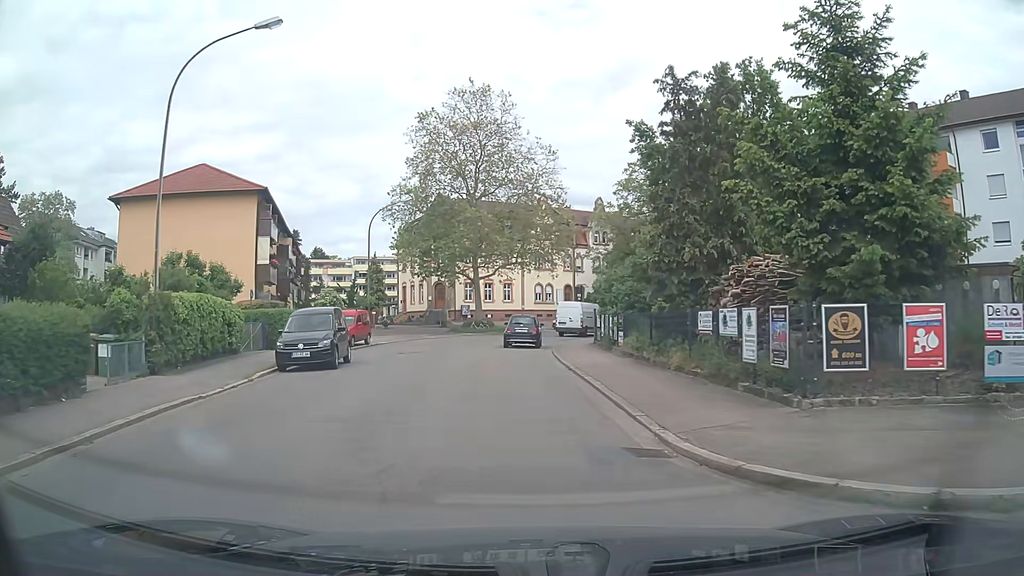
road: tertiary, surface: asphalt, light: Day
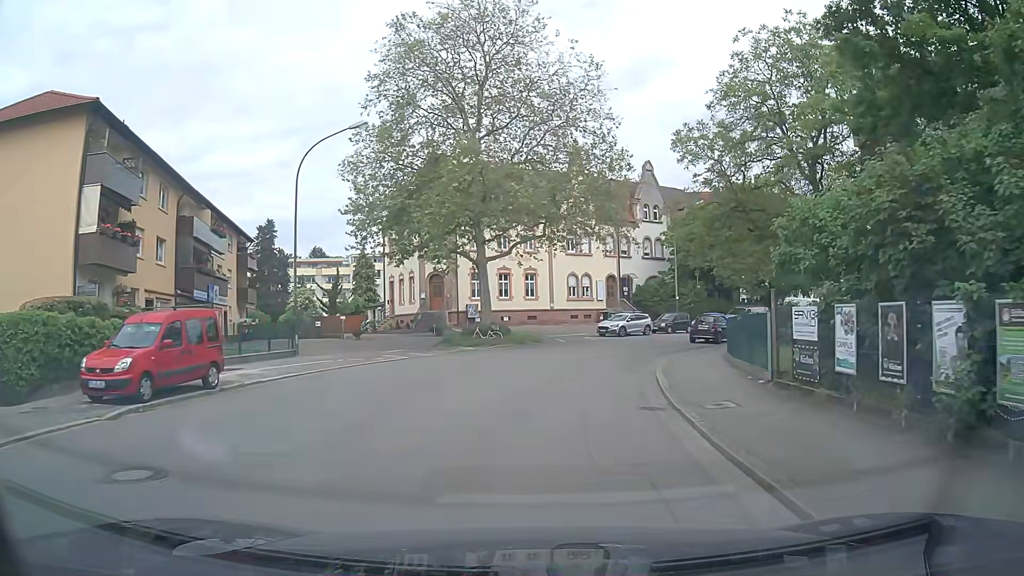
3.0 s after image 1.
(-1.1, +20.7) m; -2°
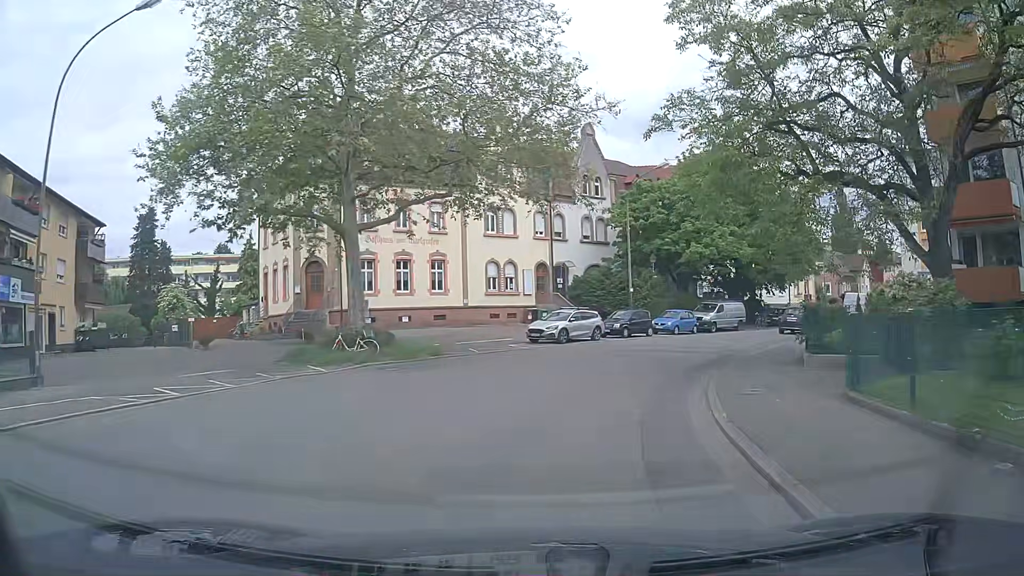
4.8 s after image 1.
(+0.6, +13.0) m; +7°
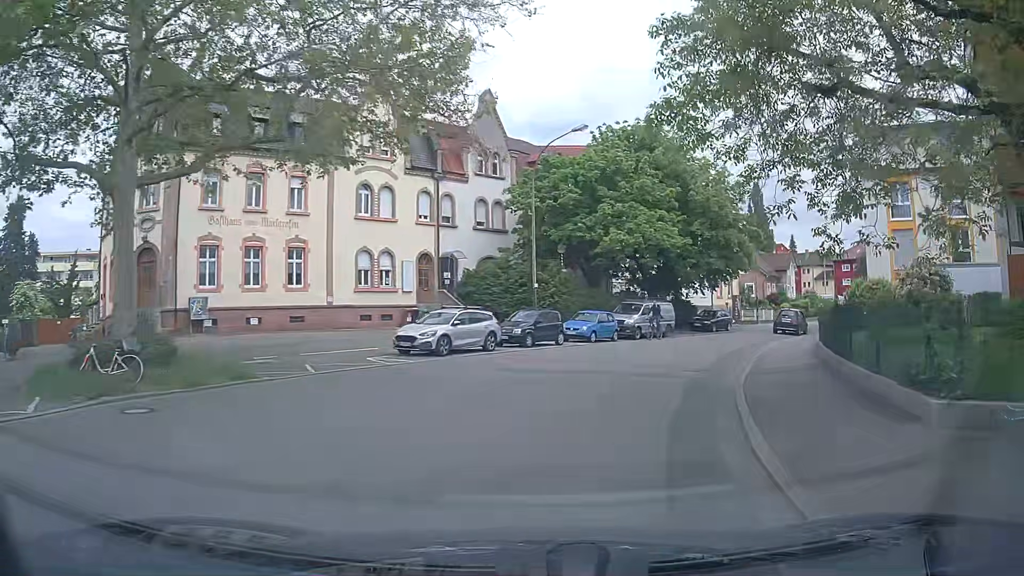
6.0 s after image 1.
(+0.5, +8.6) m; +8°
(+1, +10) (+4, +19) (+8, +28) (+13, +37) (+19, +45) (+26, +53) (+32, +61) (+38, +69) (+44, +77) (+50, +85) m
